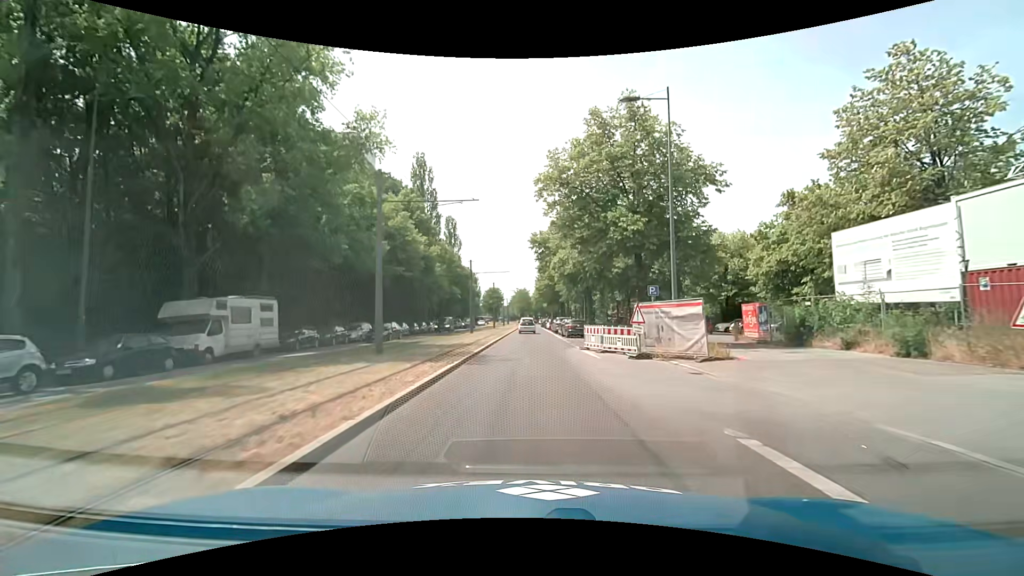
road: secondary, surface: asphalt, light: Day
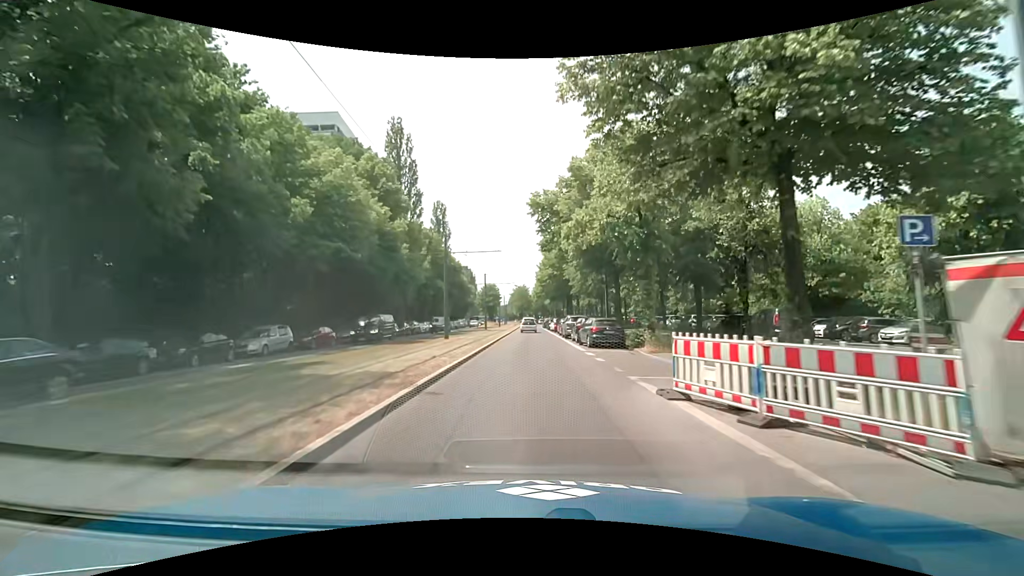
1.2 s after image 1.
(0.0, +14.3) m; 0°
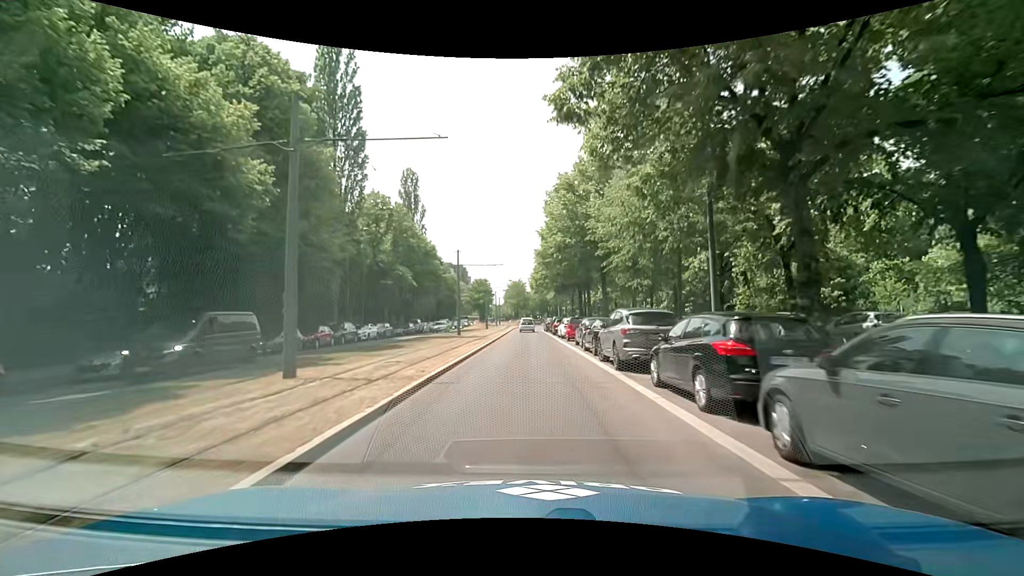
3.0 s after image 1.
(+0.2, +21.4) m; 0°
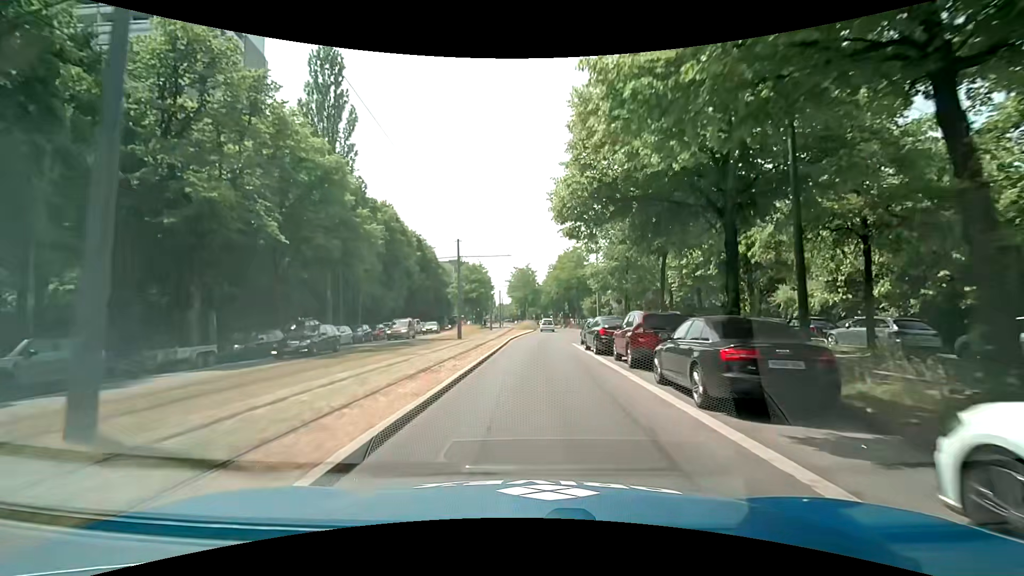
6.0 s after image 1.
(-0.2, +35.2) m; -1°
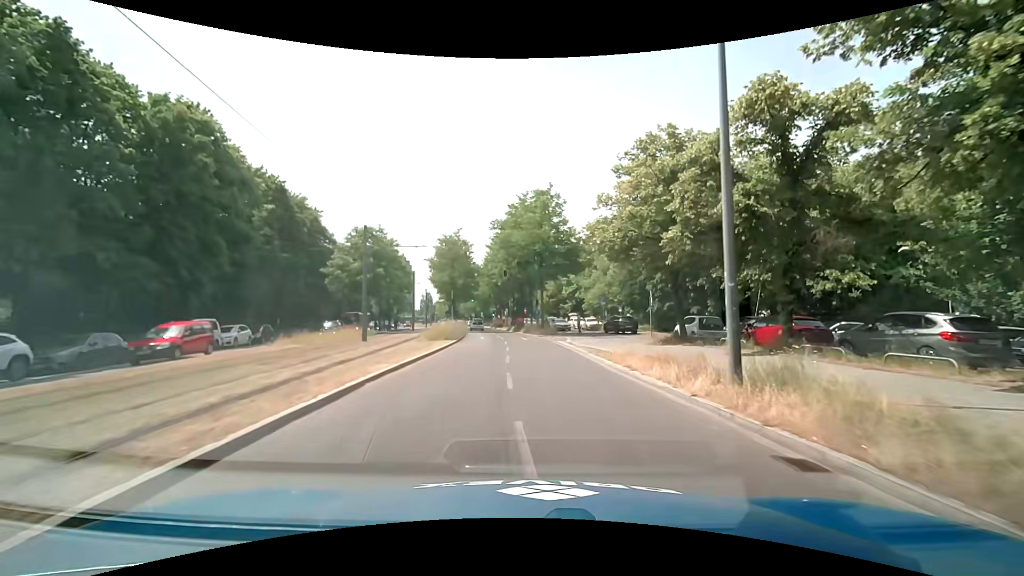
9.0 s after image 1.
(+1.5, +34.4) m; +7°
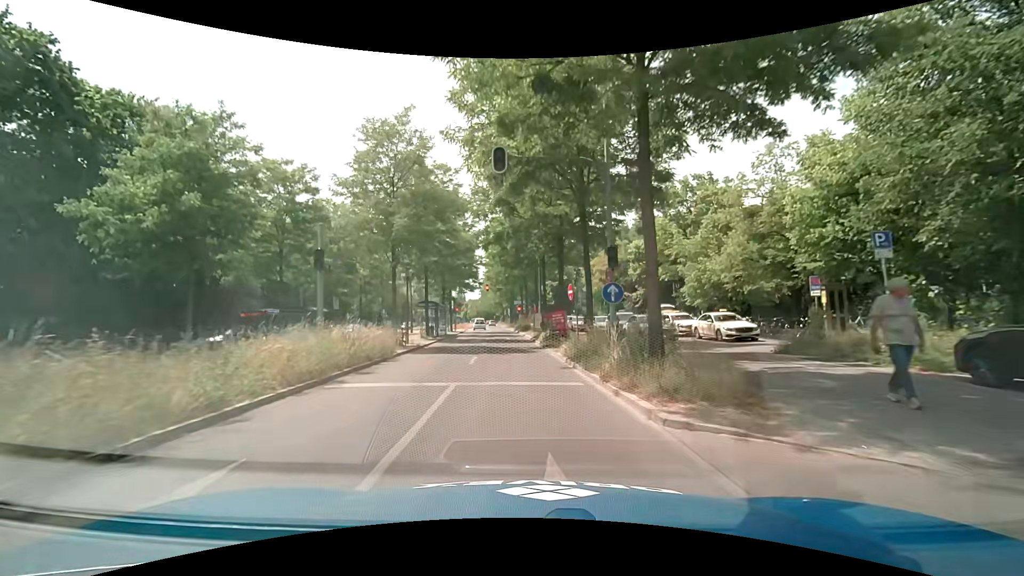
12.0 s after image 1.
(-0.2, +33.8) m; -4°
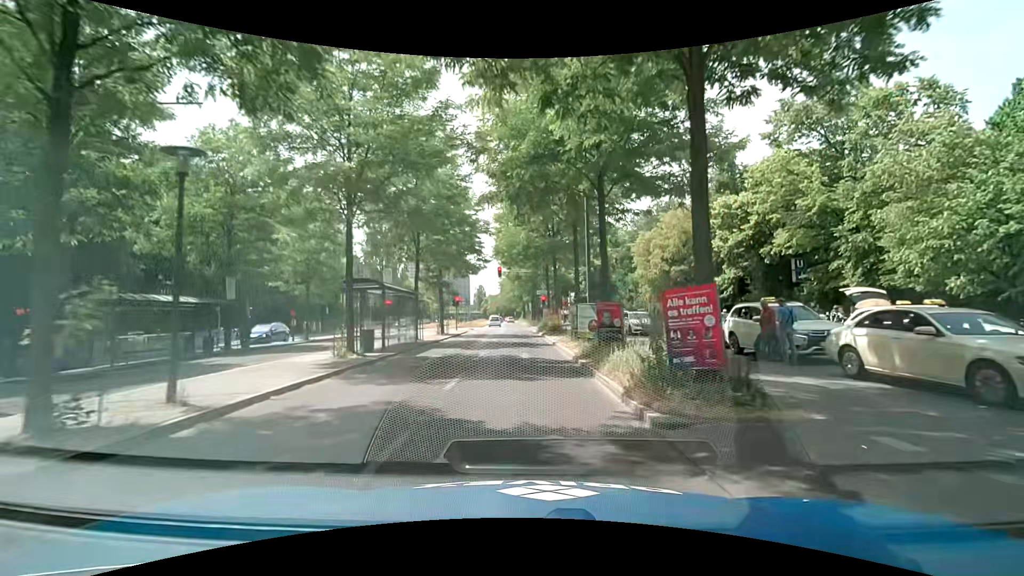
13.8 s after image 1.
(-0.7, +18.0) m; -3°
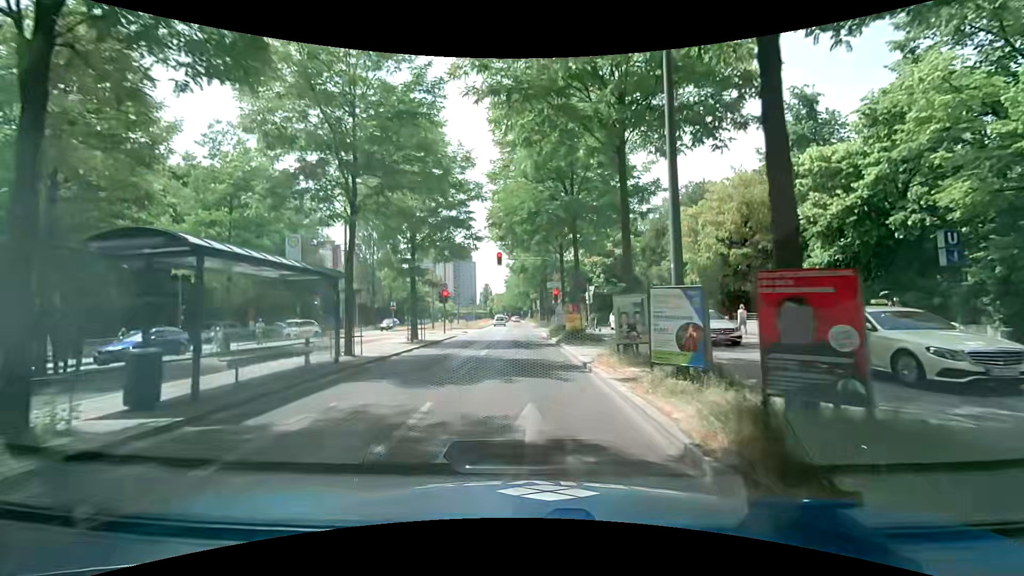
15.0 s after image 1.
(0.0, +10.3) m; 0°
